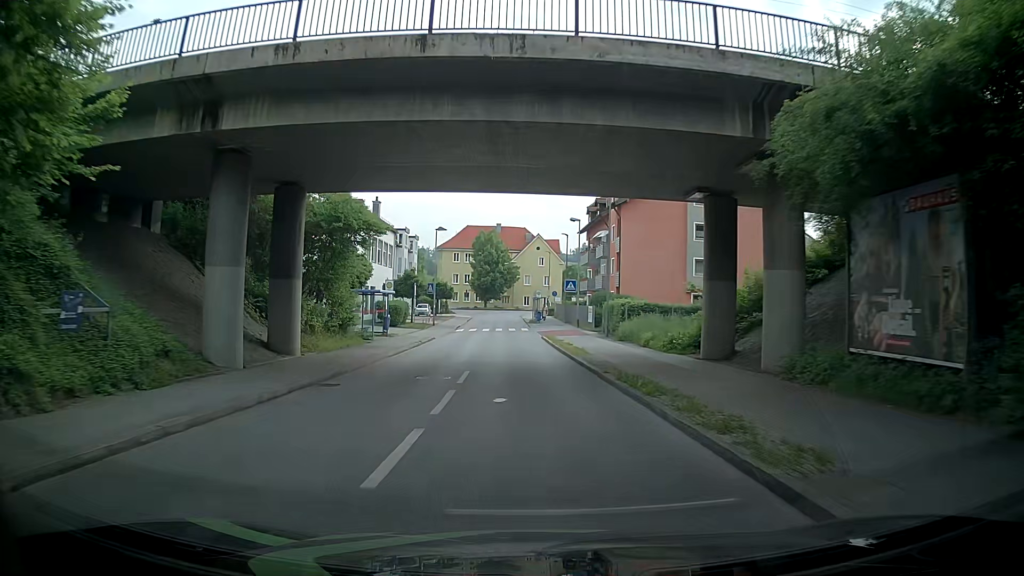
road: unclassified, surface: asphalt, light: Day
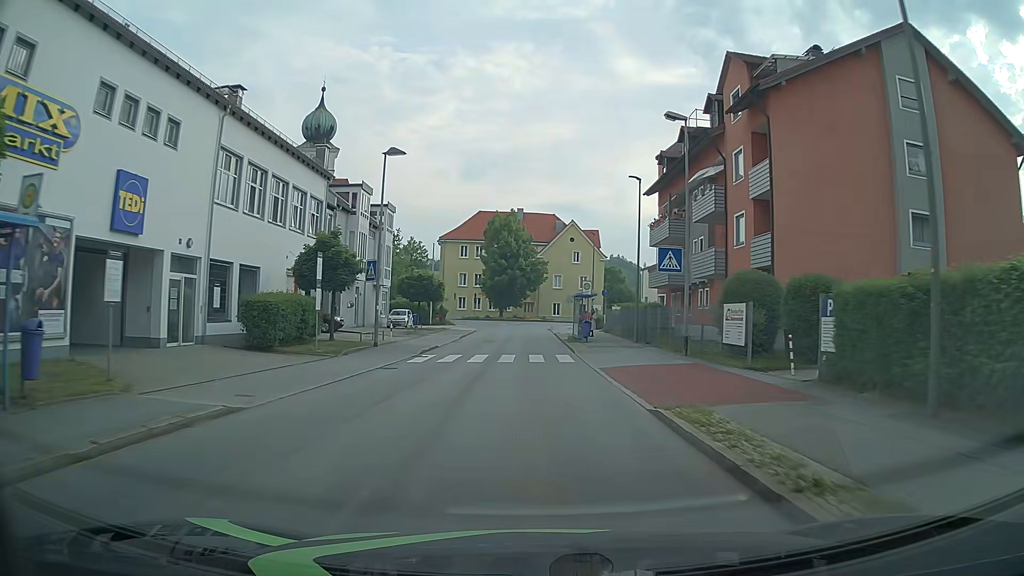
(-0.3, +28.8) m; -2°
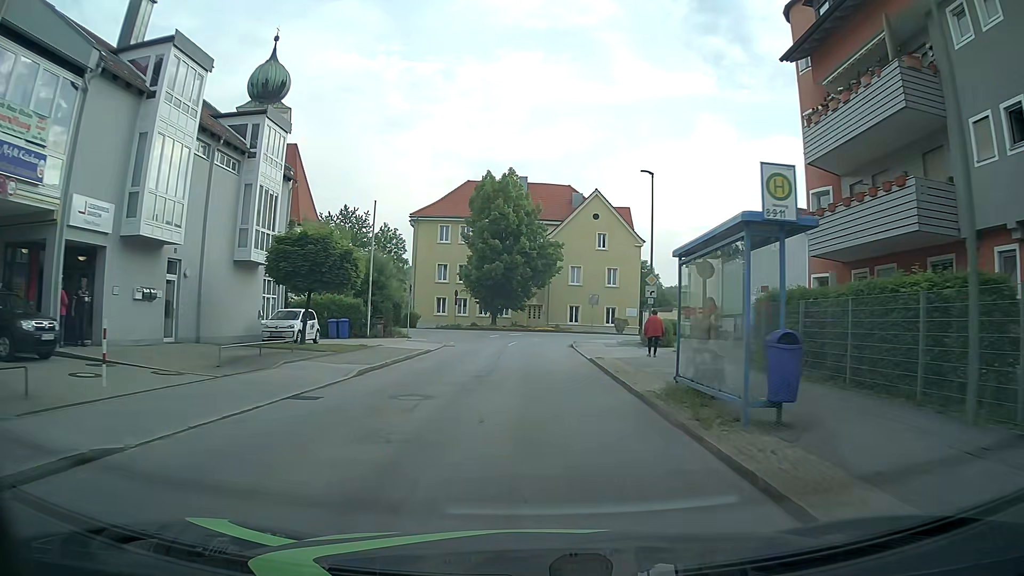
(-0.1, +25.8) m; 0°
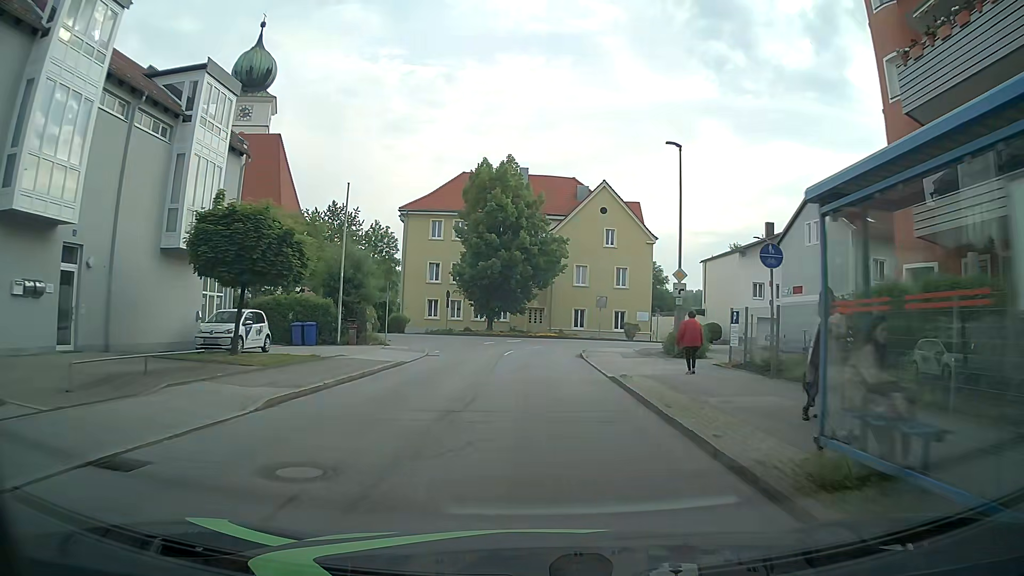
(-0.1, +5.9) m; 0°
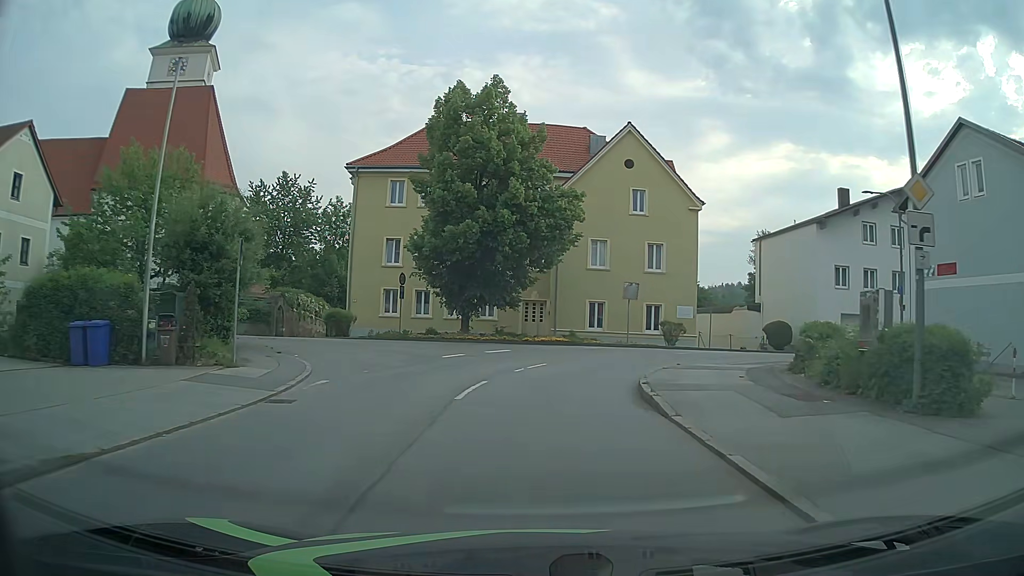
(-0.2, +16.5) m; -1°
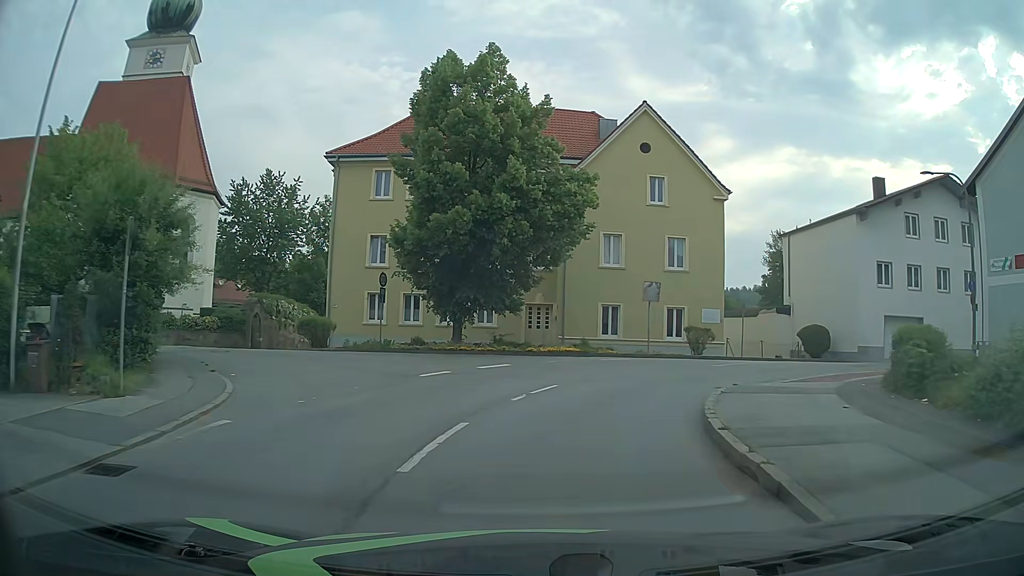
(0.0, +5.0) m; 0°
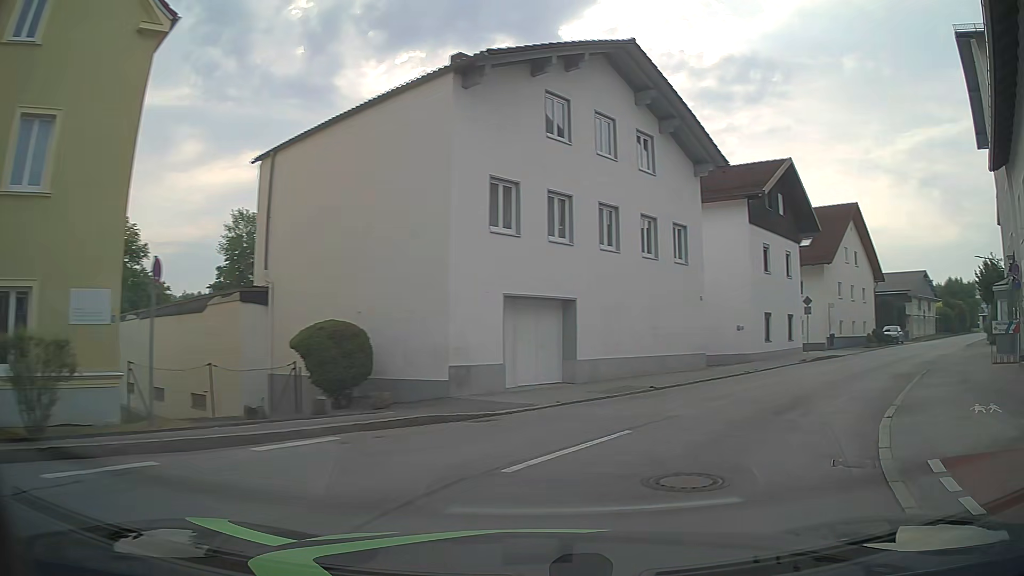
(+5.8, +20.6) m; +46°
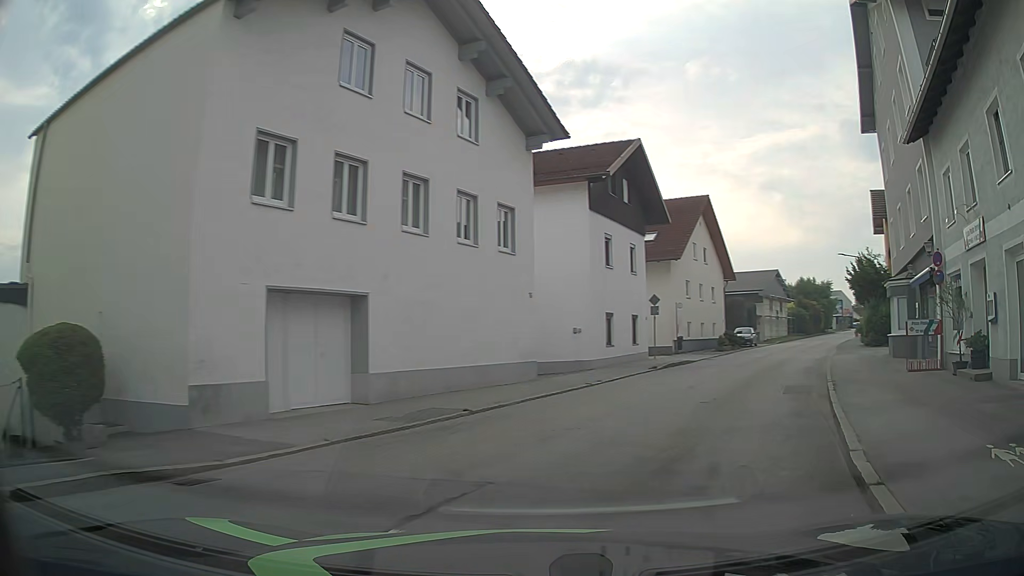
(+0.5, +4.4) m; +14°
(+2, +10) (+6, +19) (+11, +28) (+15, +37) (+20, +45) (+25, +54) (+31, +62) (+36, +71) (+42, +79) (+48, +87) m
